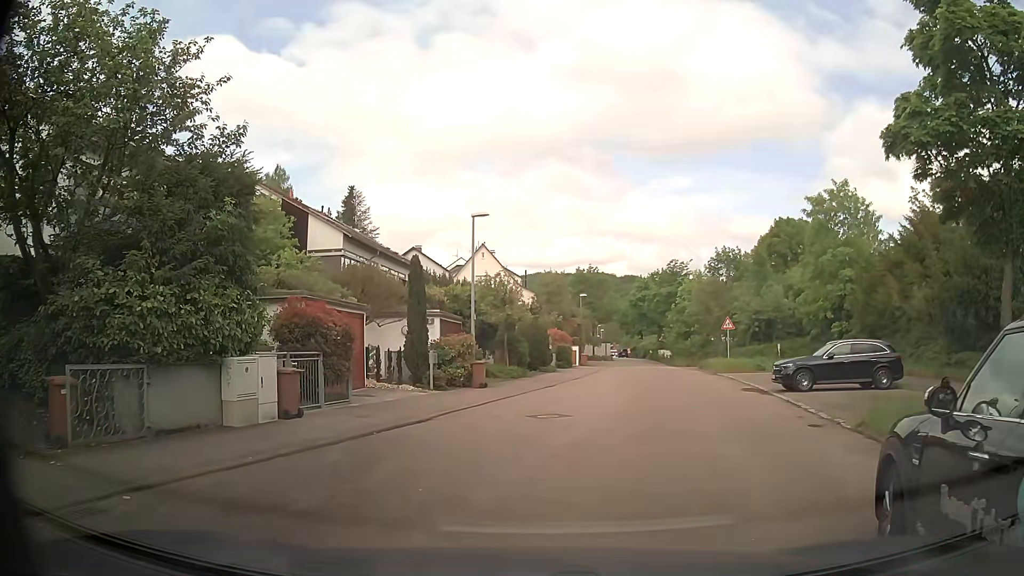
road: residential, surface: asphalt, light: Day
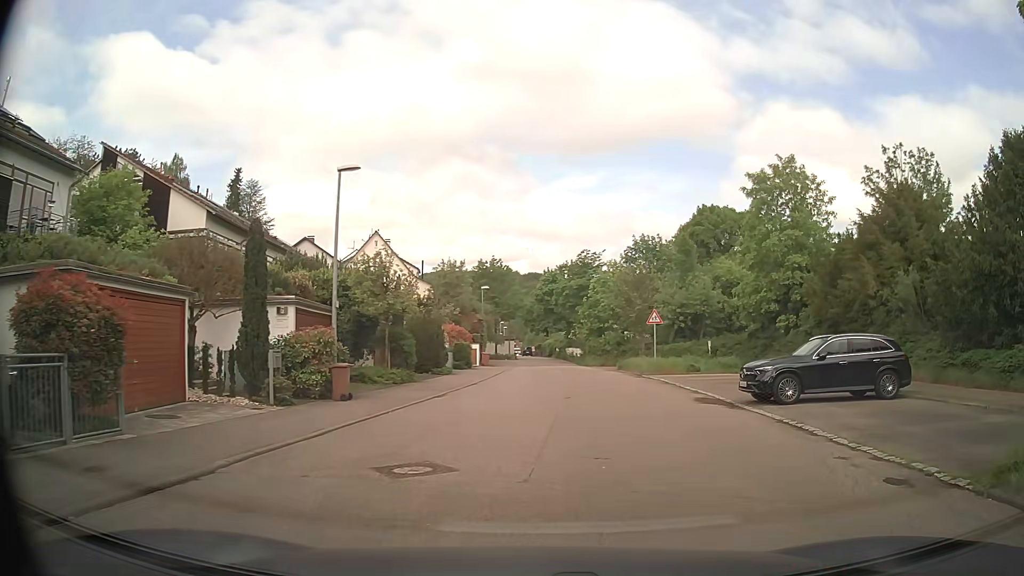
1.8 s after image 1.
(+0.3, +6.4) m; +9°
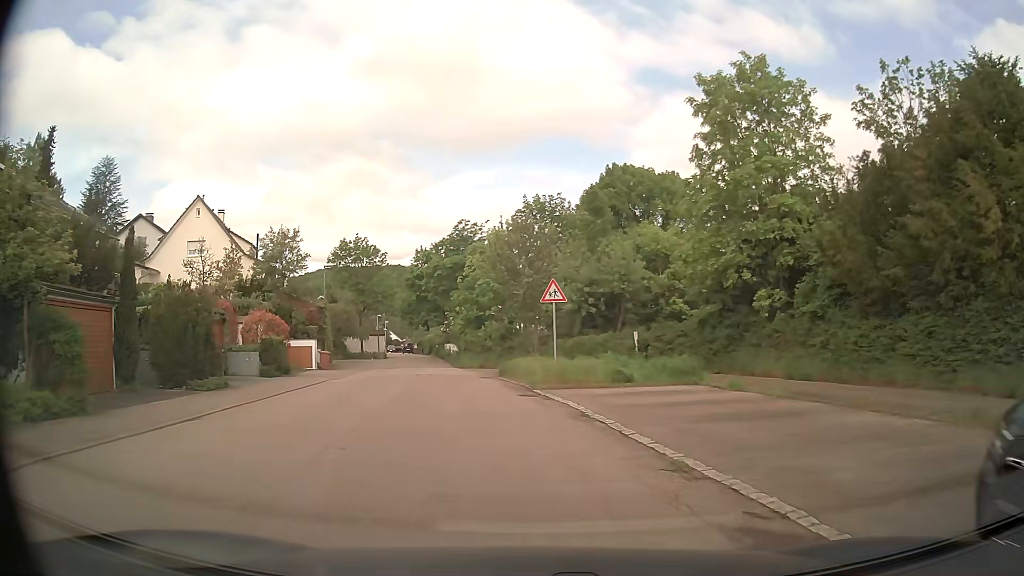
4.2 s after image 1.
(+1.8, +14.3) m; +8°
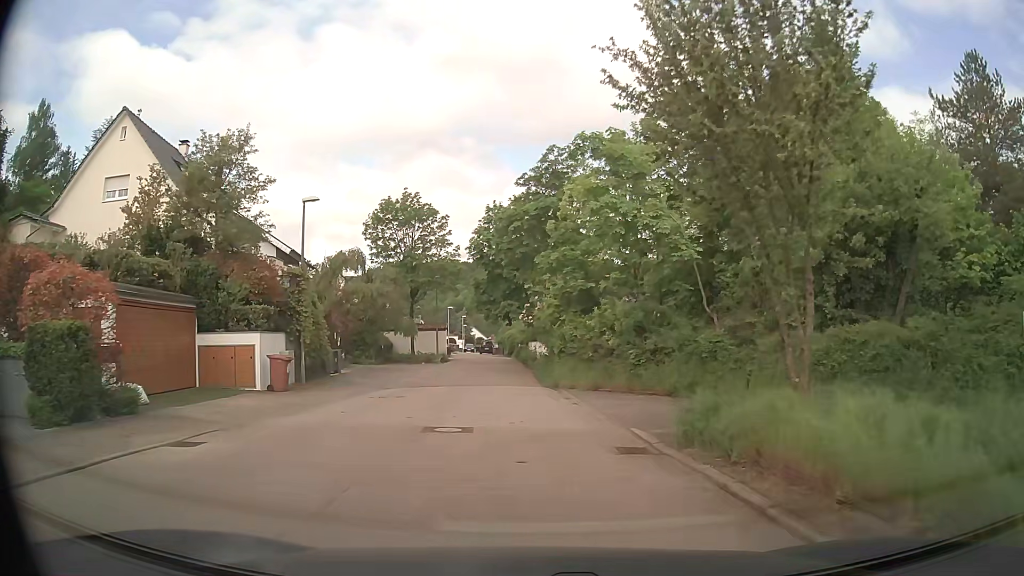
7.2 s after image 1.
(-2.0, +19.7) m; -9°
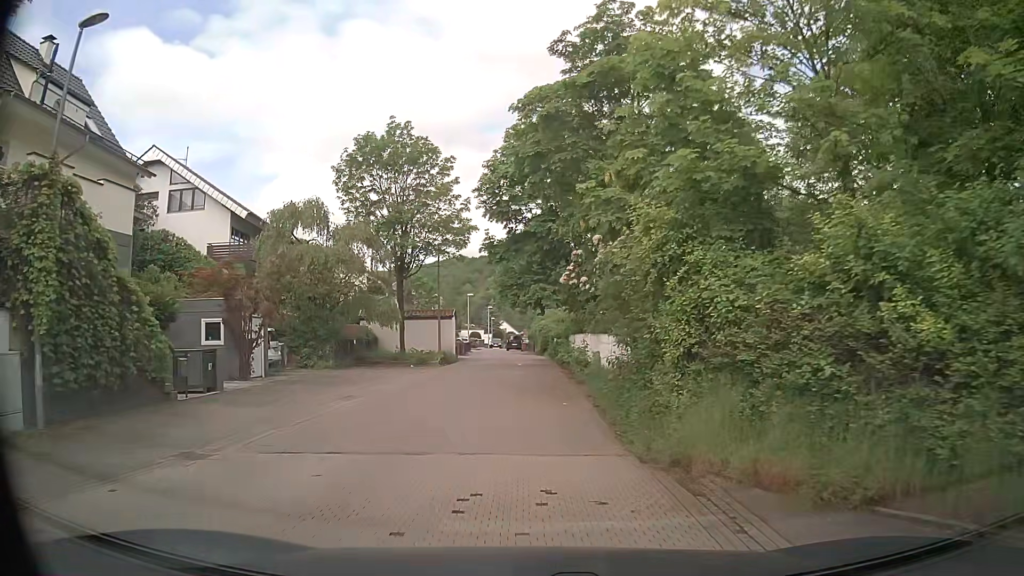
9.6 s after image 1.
(-0.2, +15.2) m; -2°
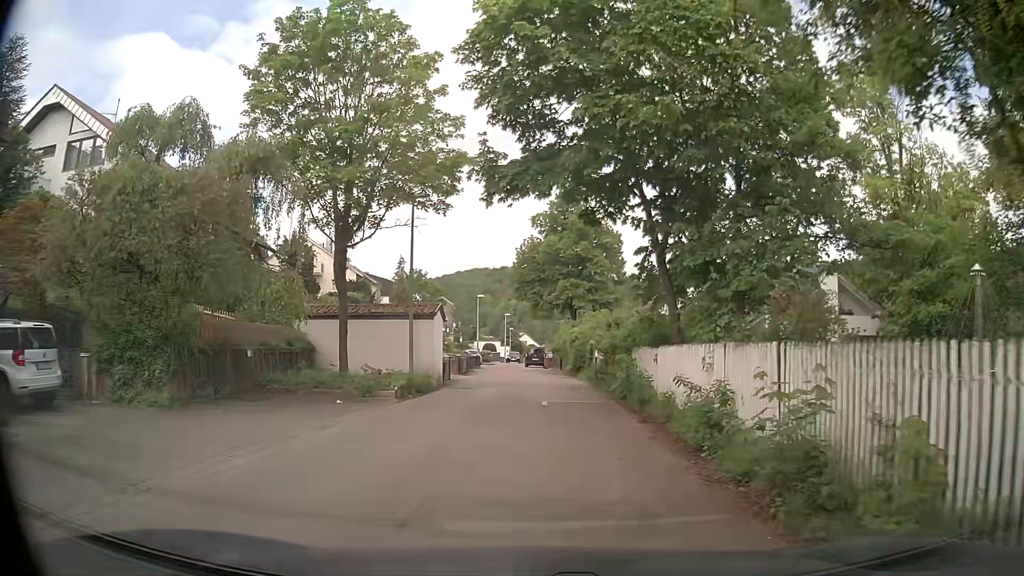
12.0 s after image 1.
(-0.3, +14.6) m; -2°
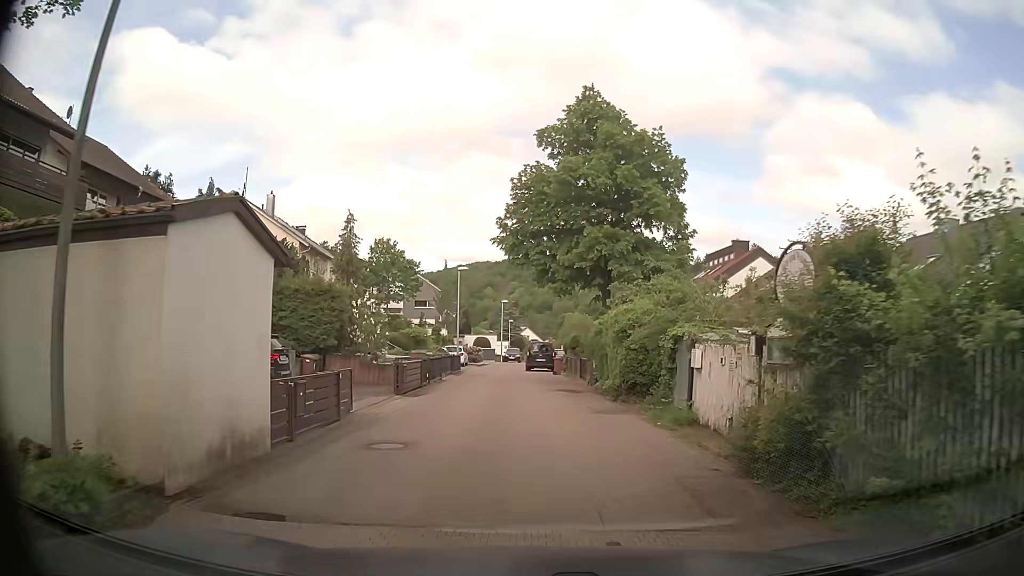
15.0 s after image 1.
(0.0, +17.7) m; 0°
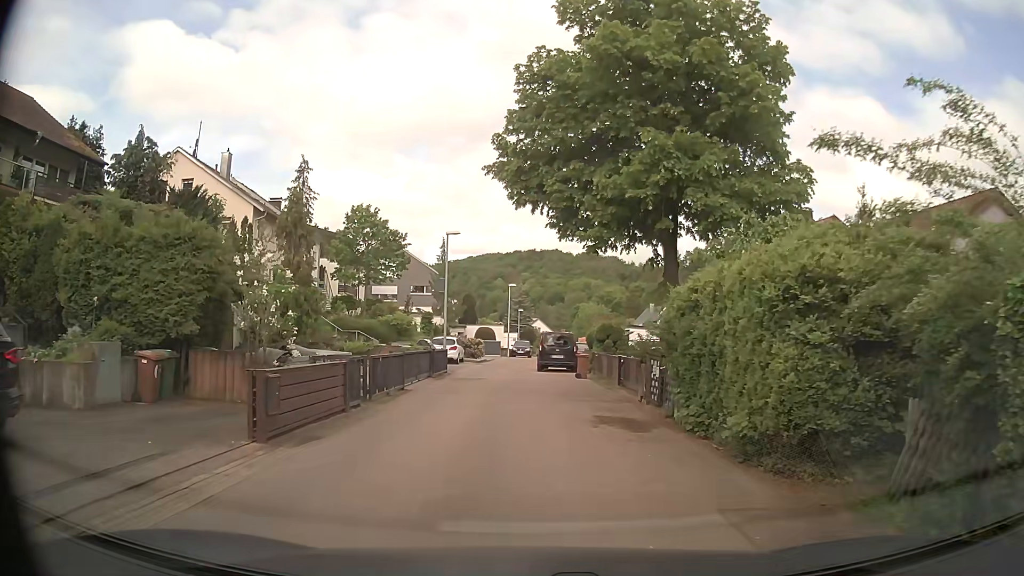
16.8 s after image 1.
(-0.1, +10.5) m; -2°
